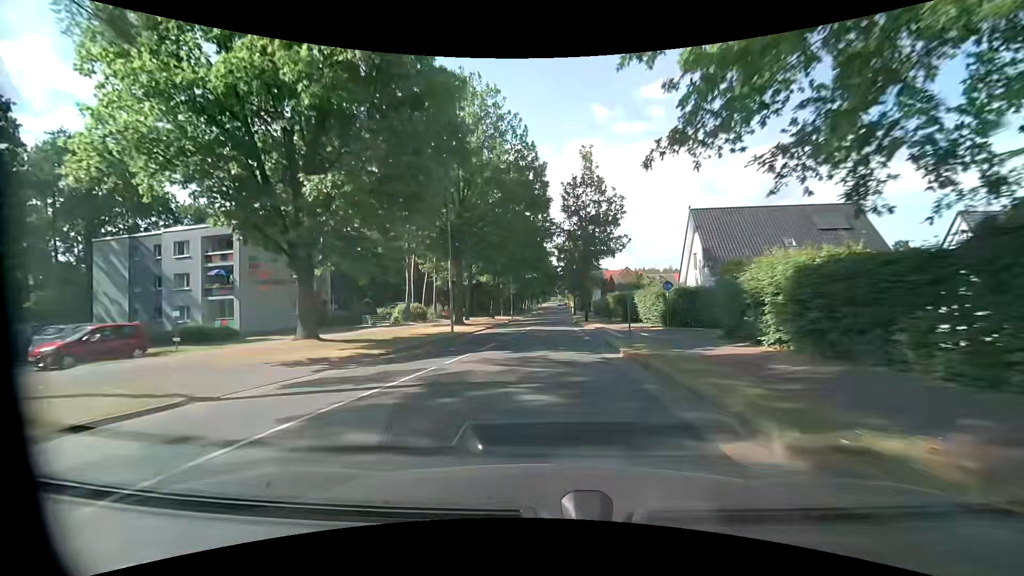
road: tertiary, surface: asphalt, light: Day
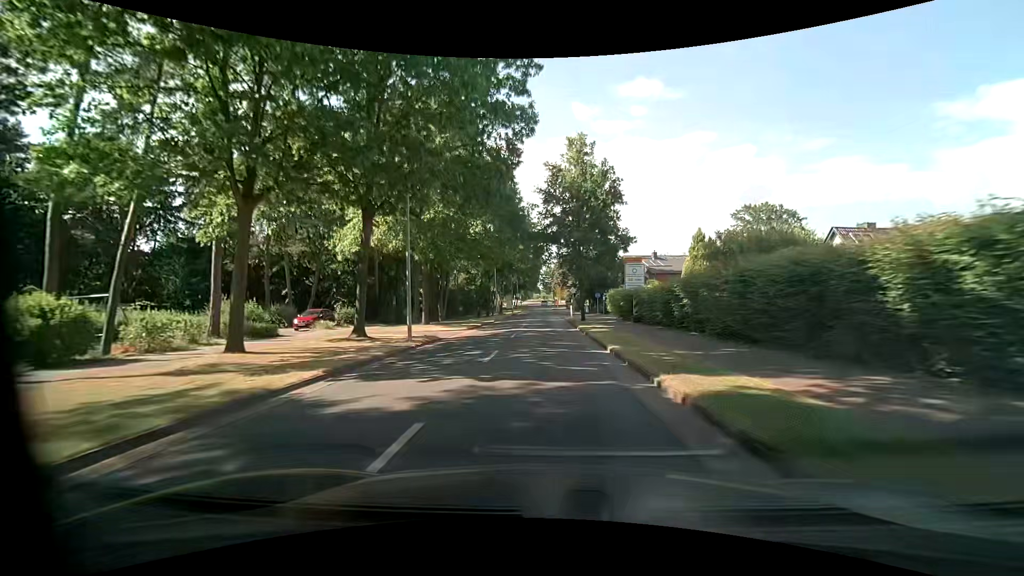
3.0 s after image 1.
(+0.5, +40.6) m; +2°
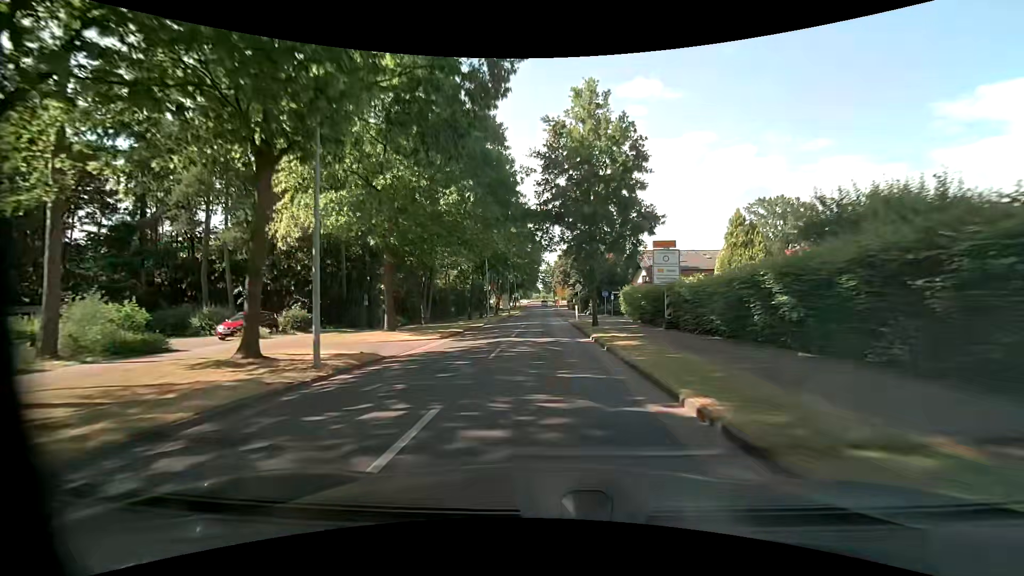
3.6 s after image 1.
(0.0, +8.1) m; 0°
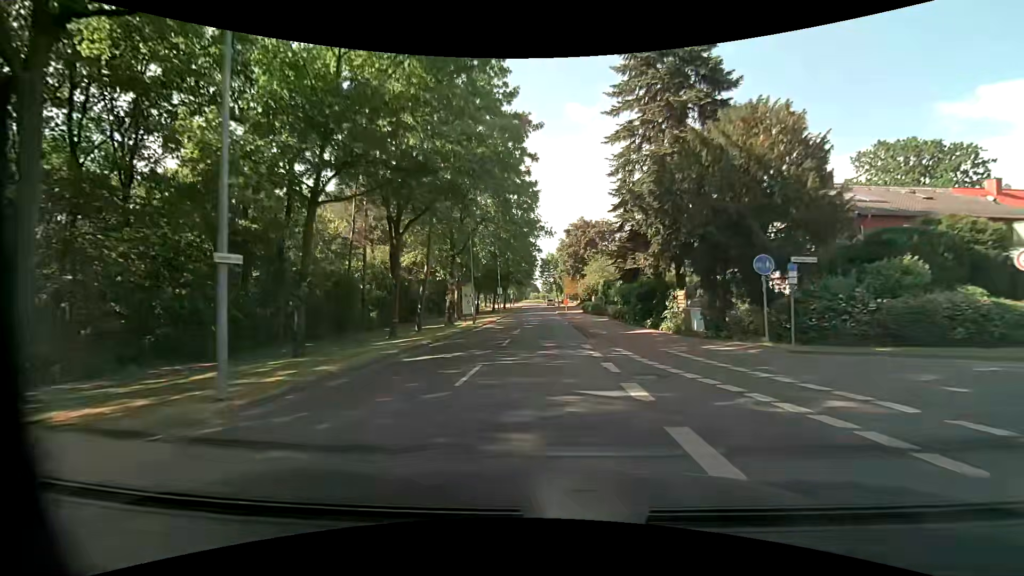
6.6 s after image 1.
(-0.1, +40.4) m; 0°
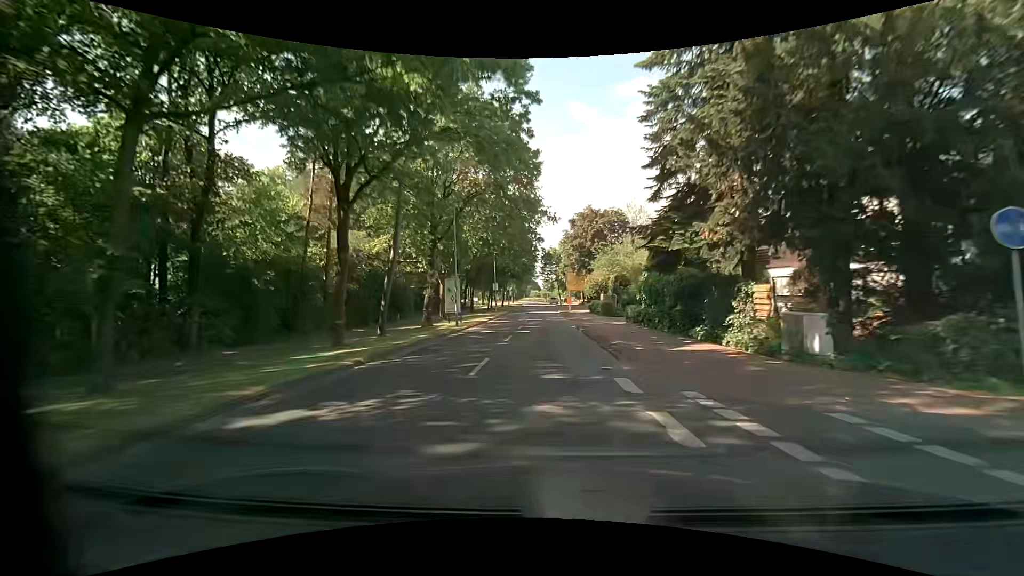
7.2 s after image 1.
(0.0, +8.0) m; -1°
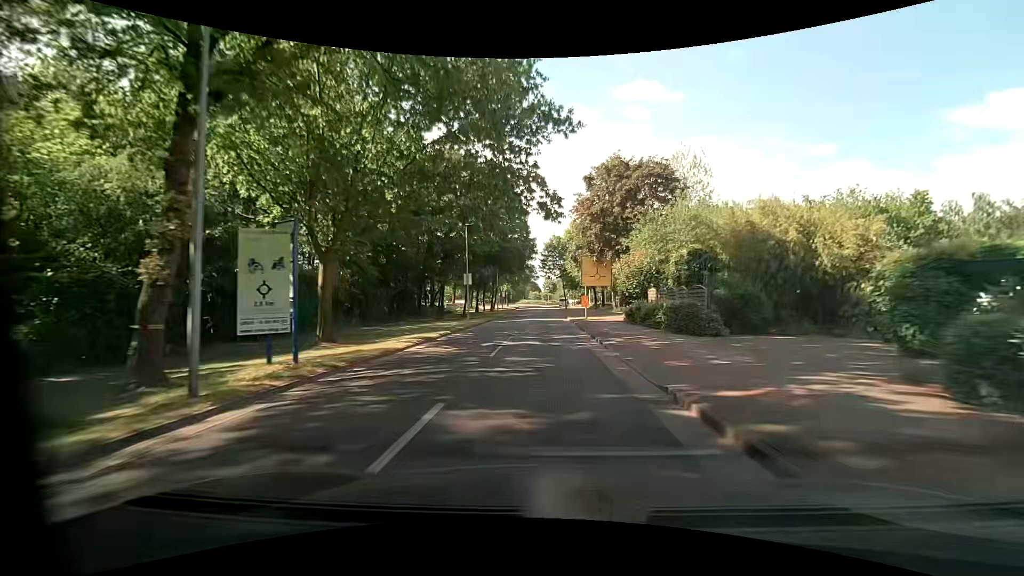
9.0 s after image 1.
(+0.2, +24.2) m; 0°
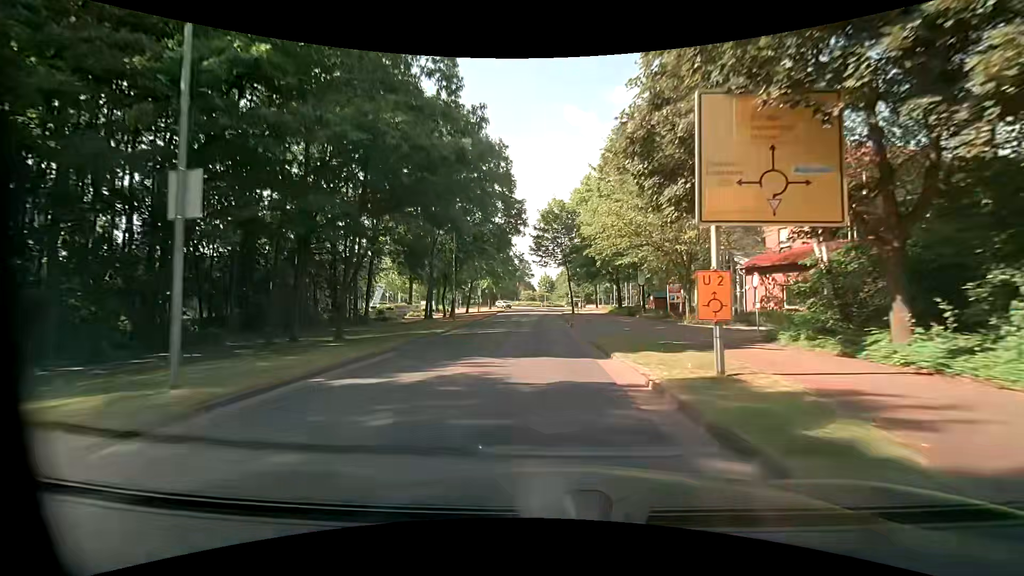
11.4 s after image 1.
(+0.3, +32.1) m; +1°
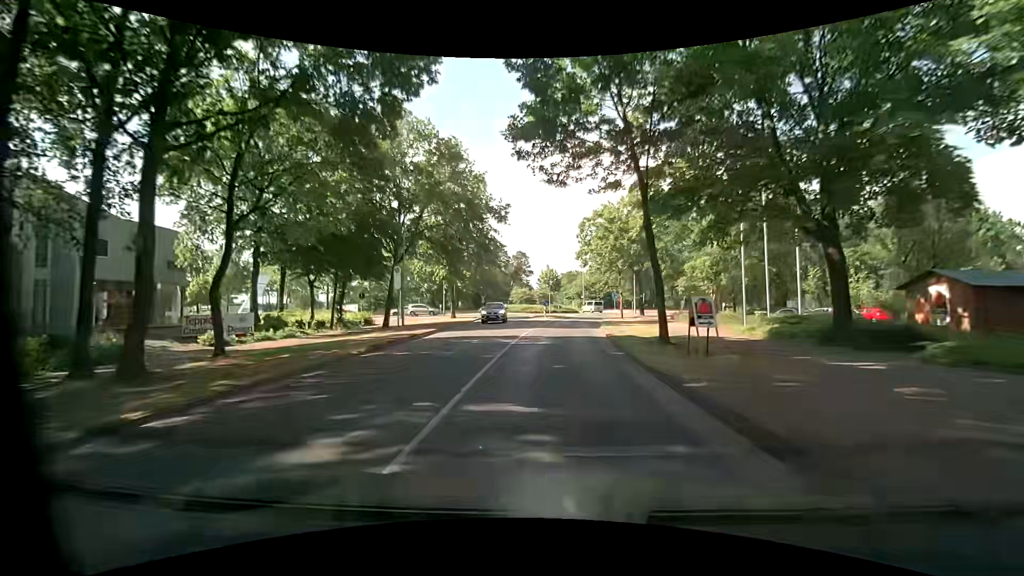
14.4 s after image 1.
(-0.5, +40.1) m; -1°
(0, +10) (+1, +20) (+2, +30) (+3, +40) (+4, +50) (+6, +60) (+9, +69) (+11, +79) (+8, +88) (+3, +96) m
